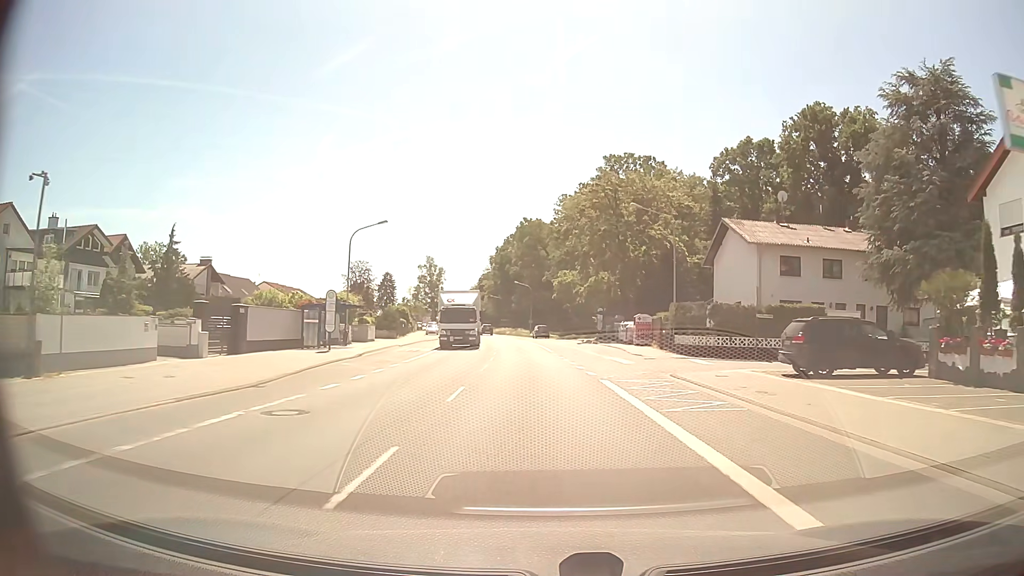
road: primary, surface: asphalt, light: Day
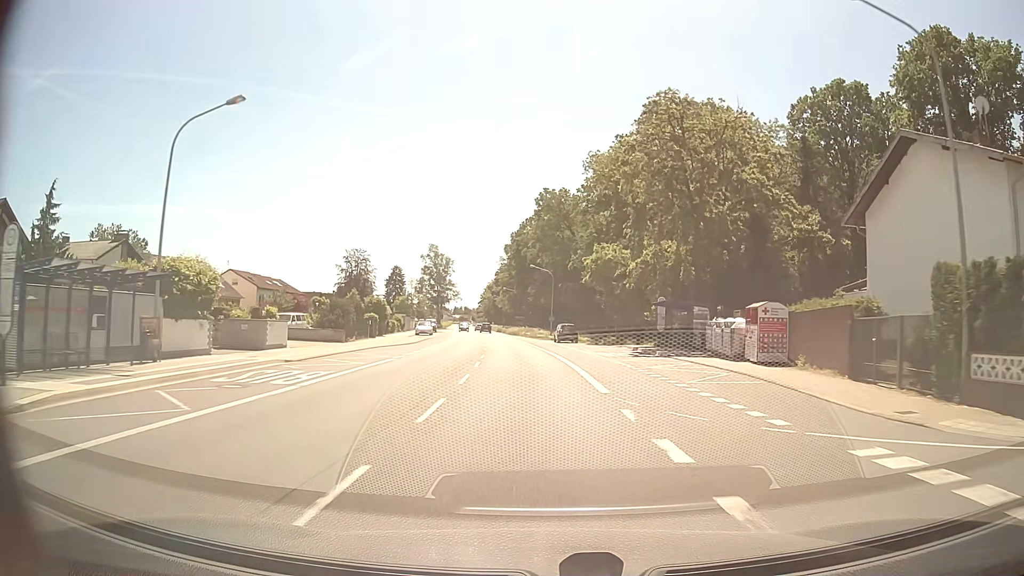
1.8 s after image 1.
(-0.3, +23.9) m; -1°
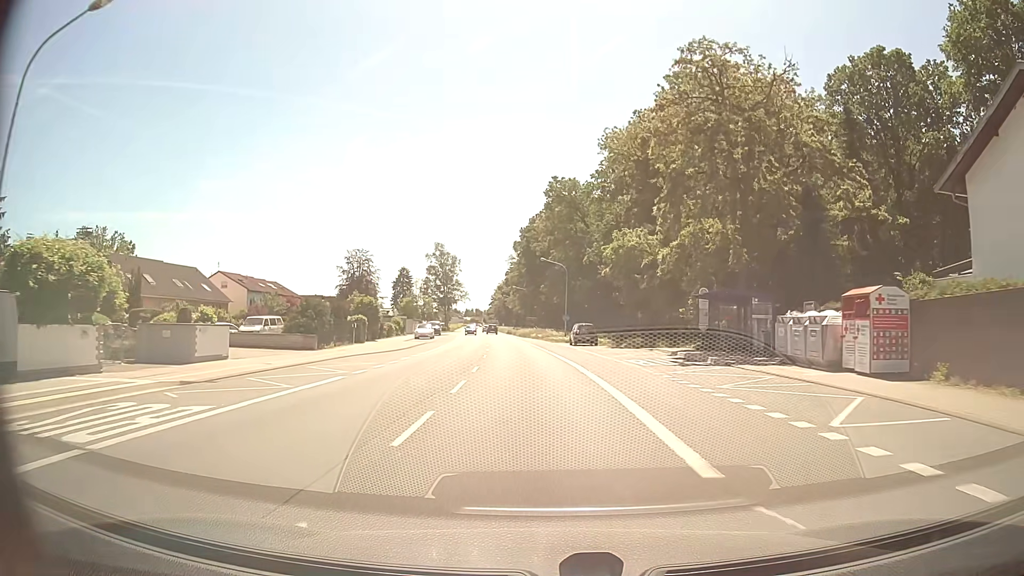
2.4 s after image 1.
(-0.1, +8.0) m; -2°
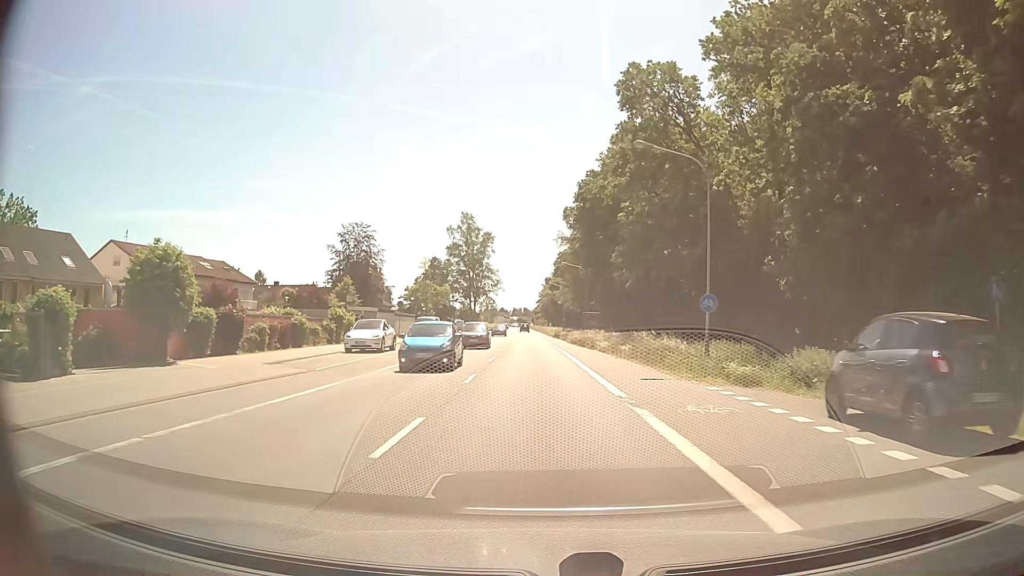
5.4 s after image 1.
(-1.4, +39.8) m; -4°
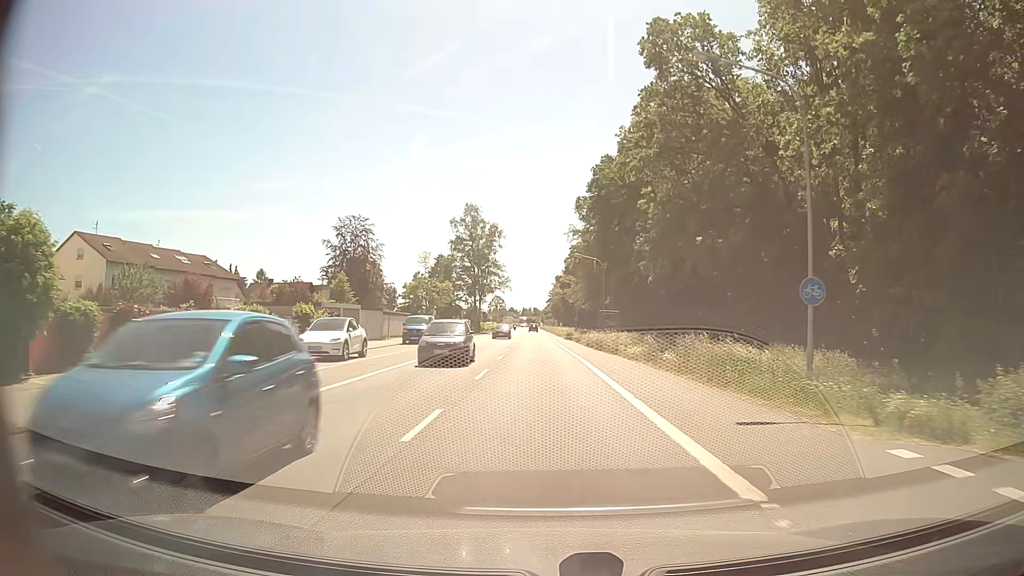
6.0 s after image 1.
(-0.1, +8.0) m; -1°
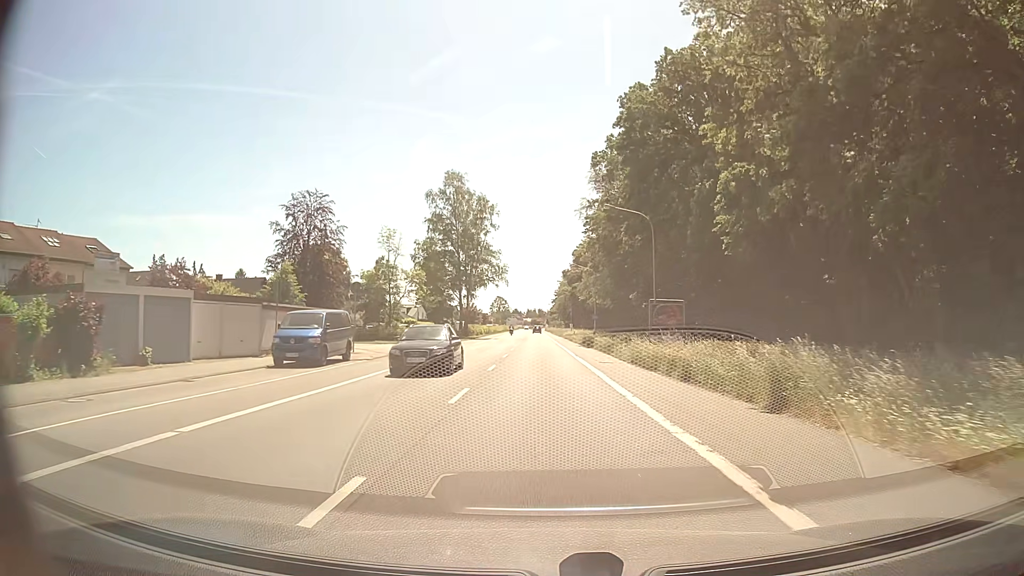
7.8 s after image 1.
(-0.2, +24.0) m; -1°
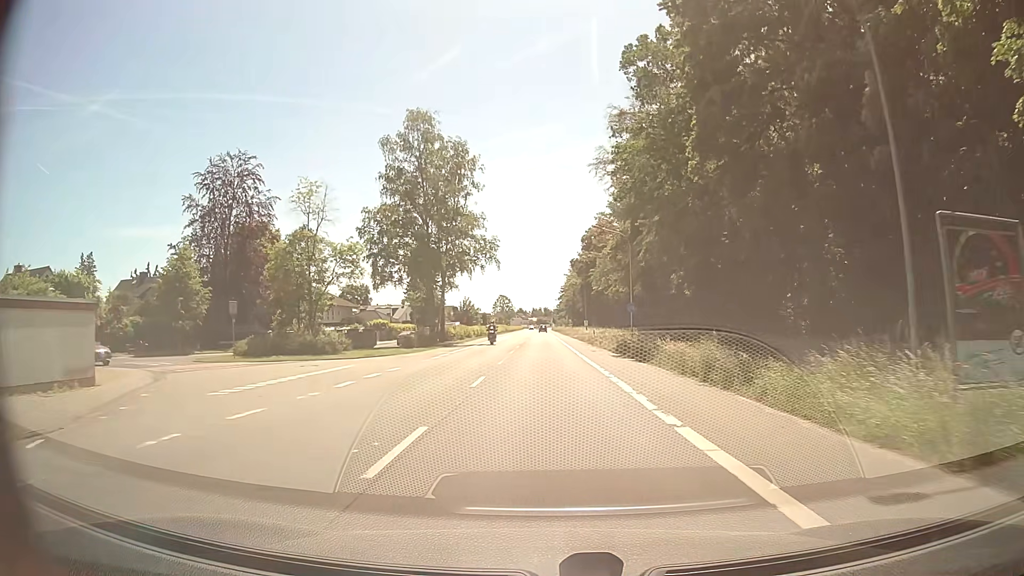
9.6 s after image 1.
(+0.1, +24.0) m; 0°
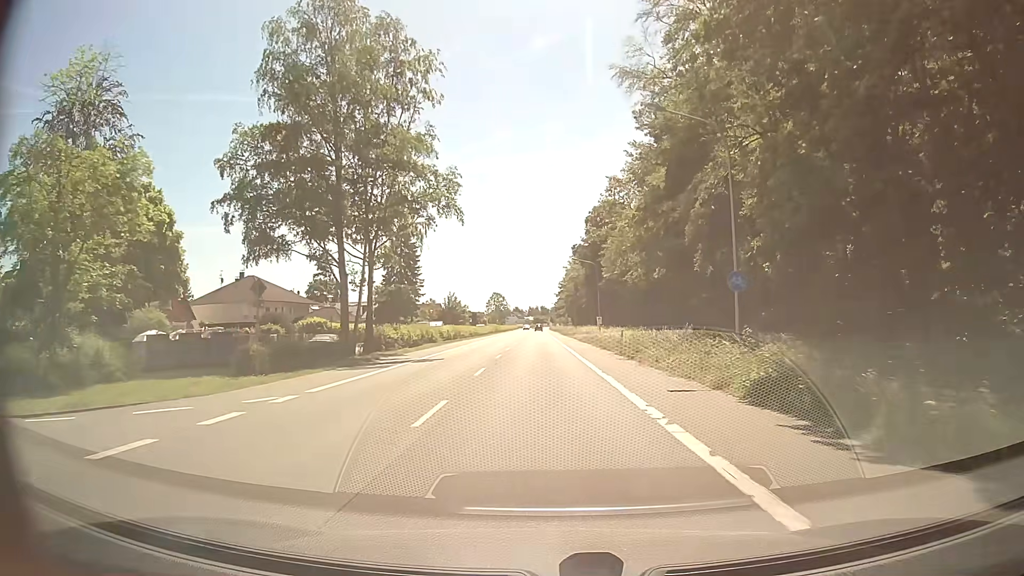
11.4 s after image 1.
(-0.1, +24.0) m; 0°
(0, +10) (0, +20) (0, +30) (0, +40) (0, +50) (0, +60) (0, +70) (0, +80) (0, +90) (0, +100) m
